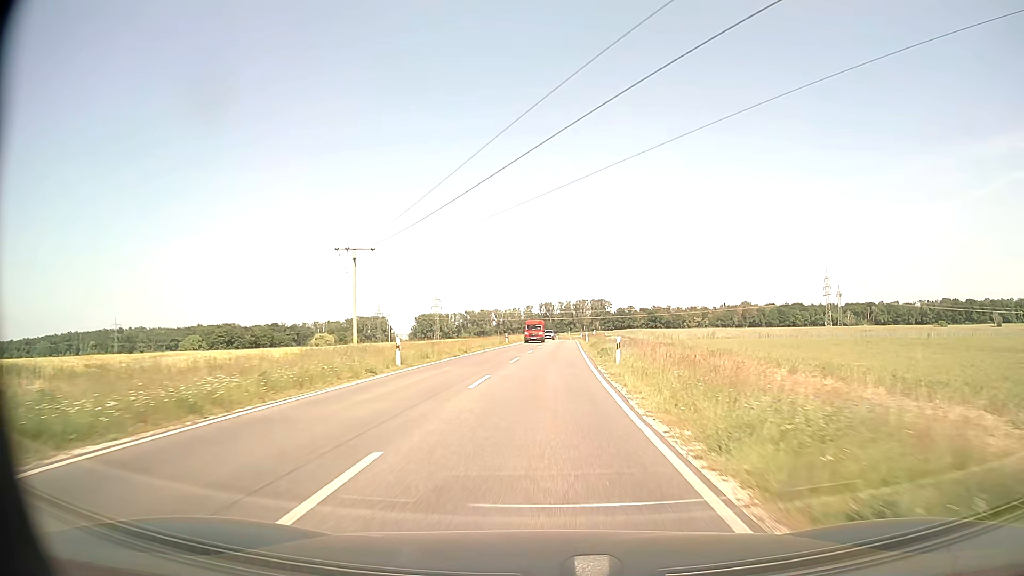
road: secondary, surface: asphalt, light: Day
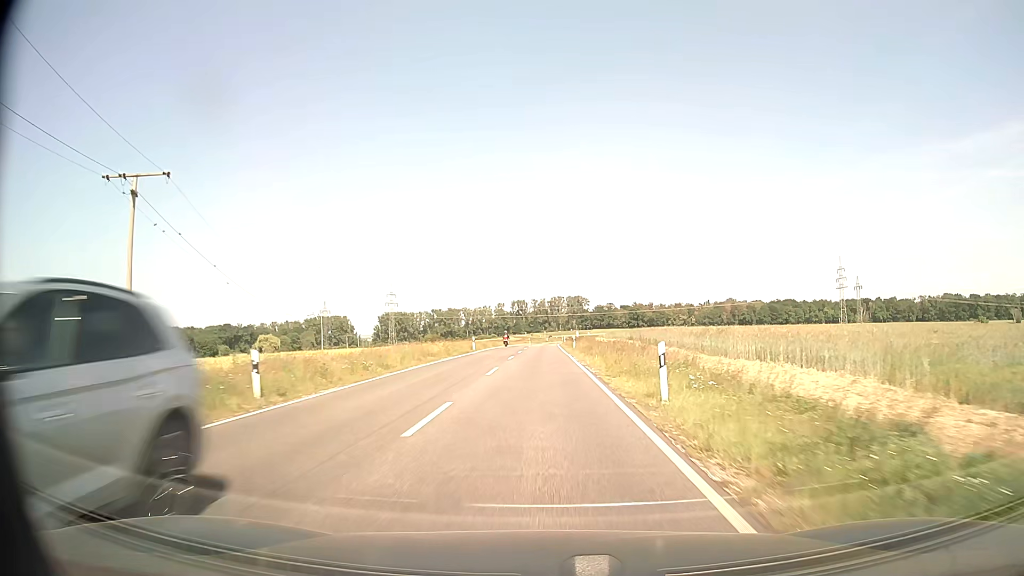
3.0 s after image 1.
(+1.4, +54.7) m; +2°
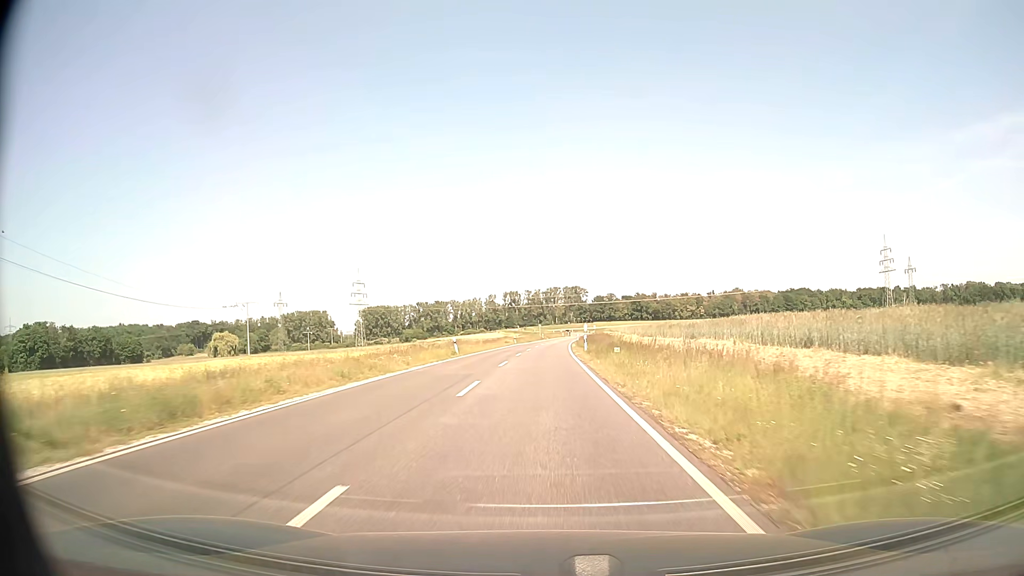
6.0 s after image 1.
(+0.1, +55.0) m; 0°
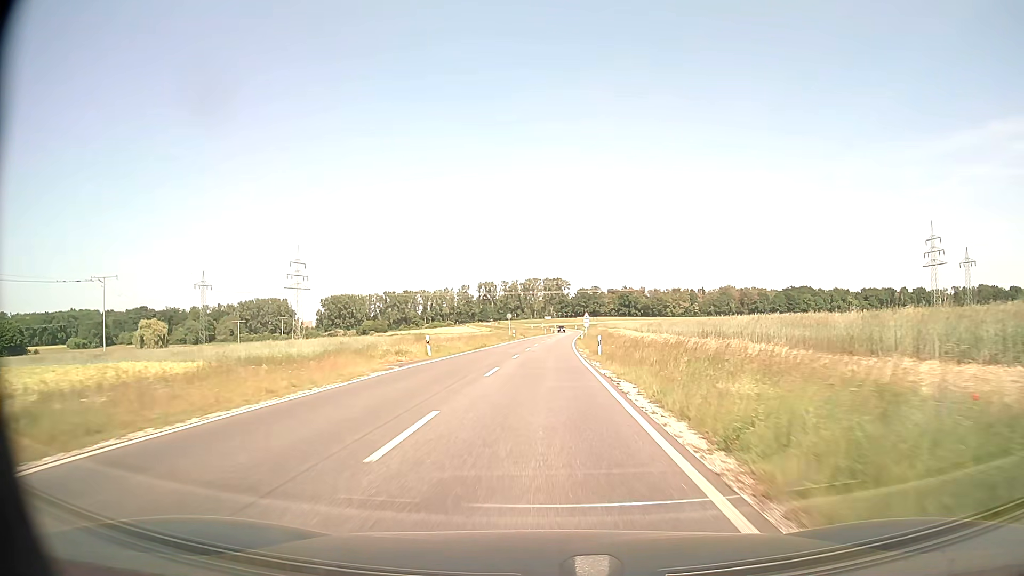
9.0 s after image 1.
(+0.6, +55.1) m; +2°
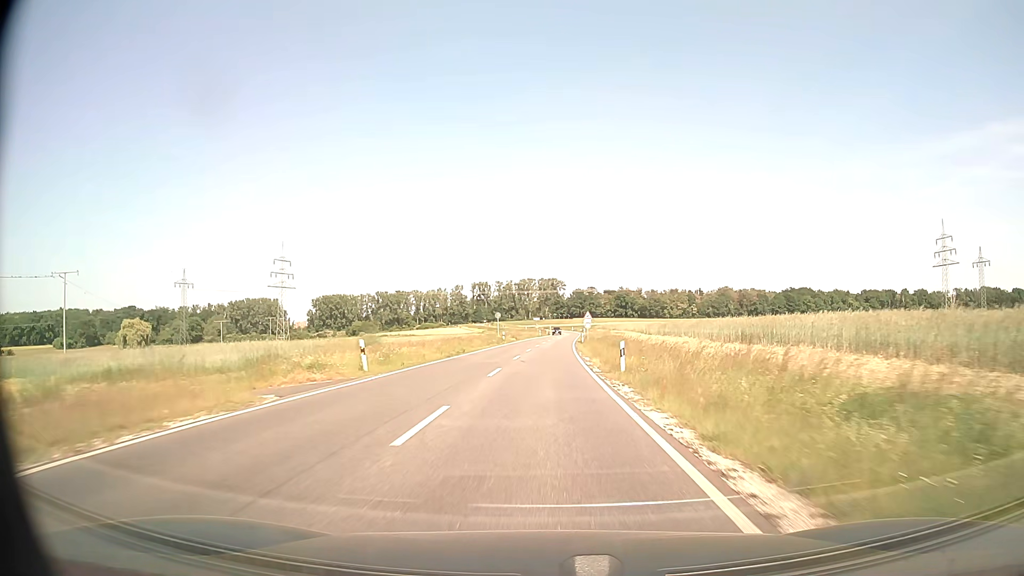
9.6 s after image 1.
(0.0, +11.0) m; 0°
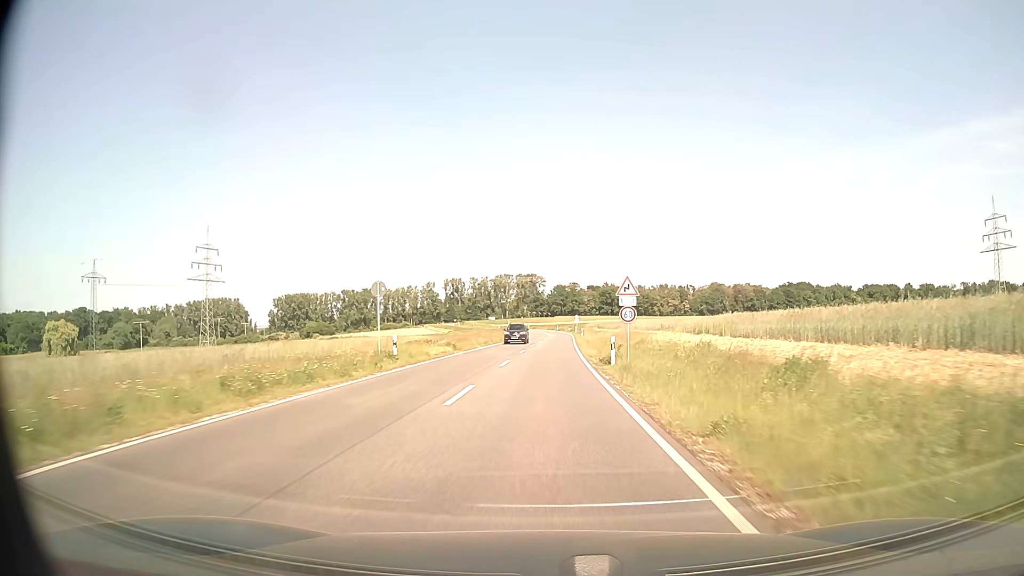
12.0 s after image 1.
(+0.7, +43.9) m; +2°
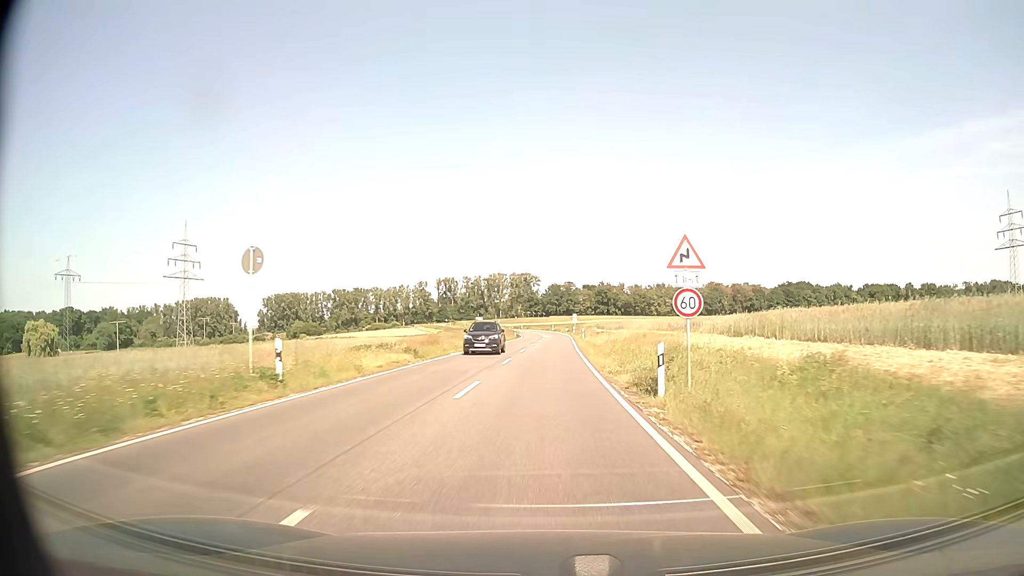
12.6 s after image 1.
(0.0, +10.9) m; 0°
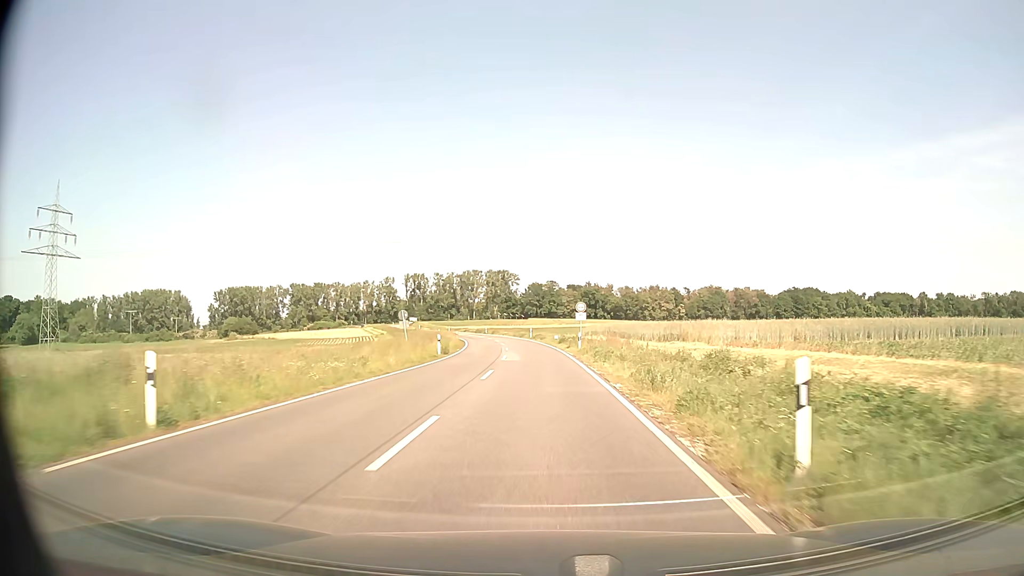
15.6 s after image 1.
(+1.0, +54.5) m; +2°
(0, +10) (0, +20) (0, +30) (-1, +40) (-1, +50) (-2, +60) (-3, +70) (-4, +80) (-6, +90) (-8, +100) m
